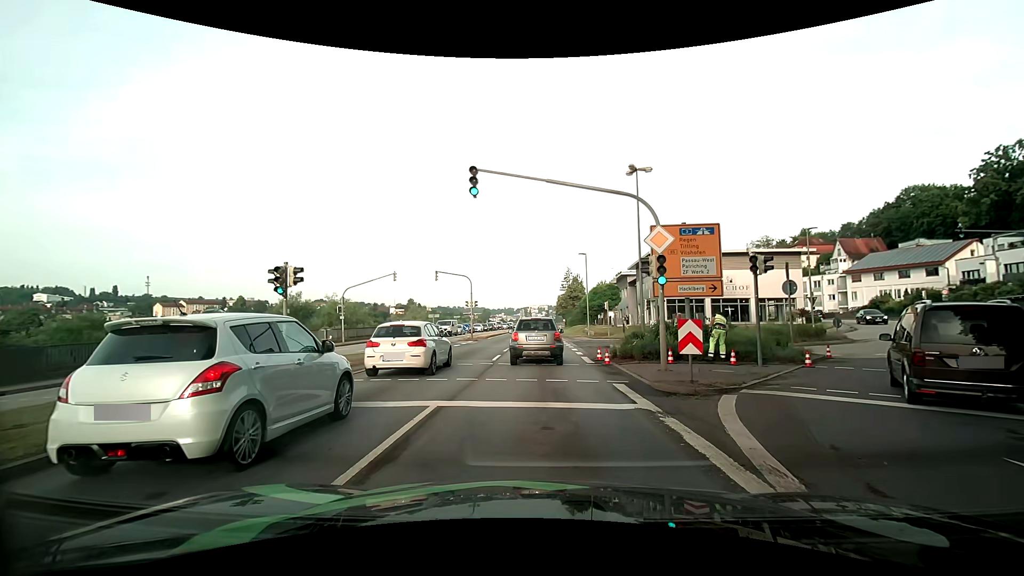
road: primary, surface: asphalt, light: Day
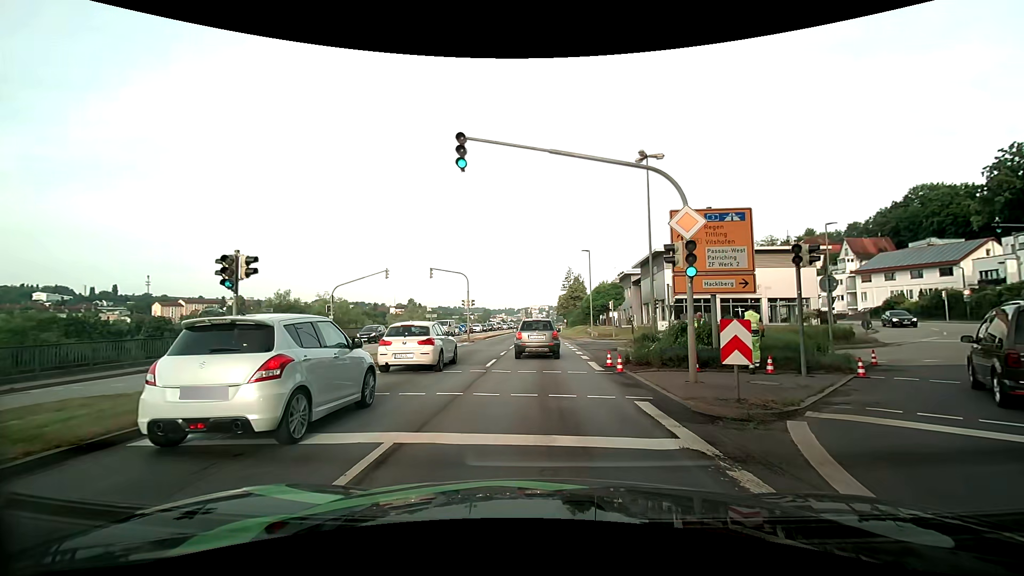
(+0.1, +2.7) m; +1°
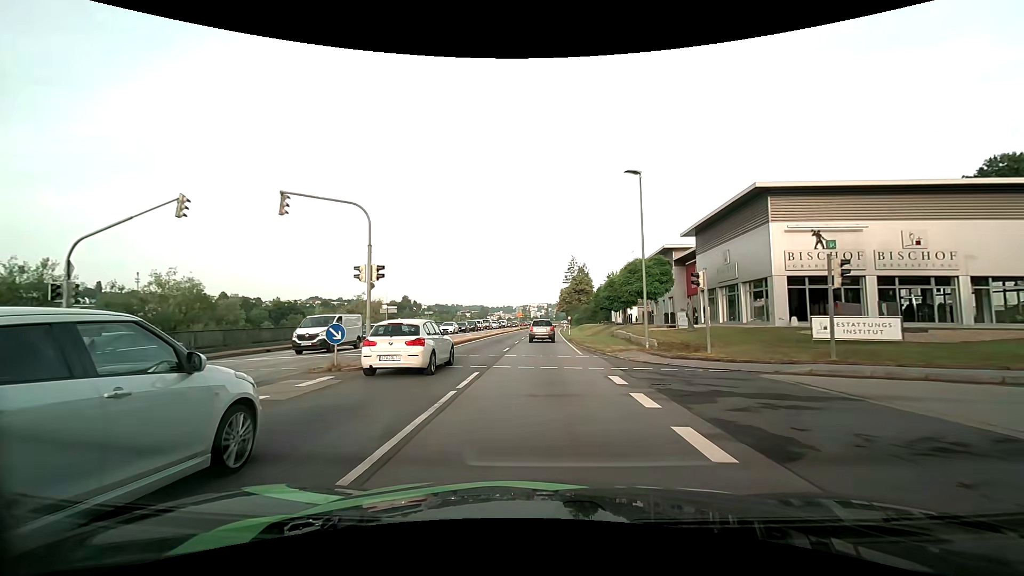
(-0.1, +24.3) m; 0°
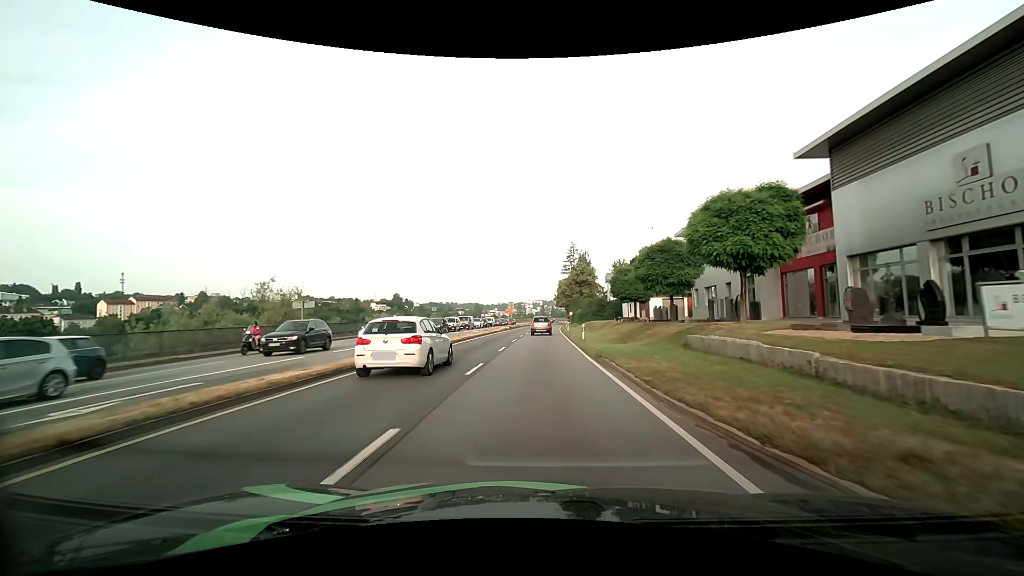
(+0.1, +20.5) m; 0°
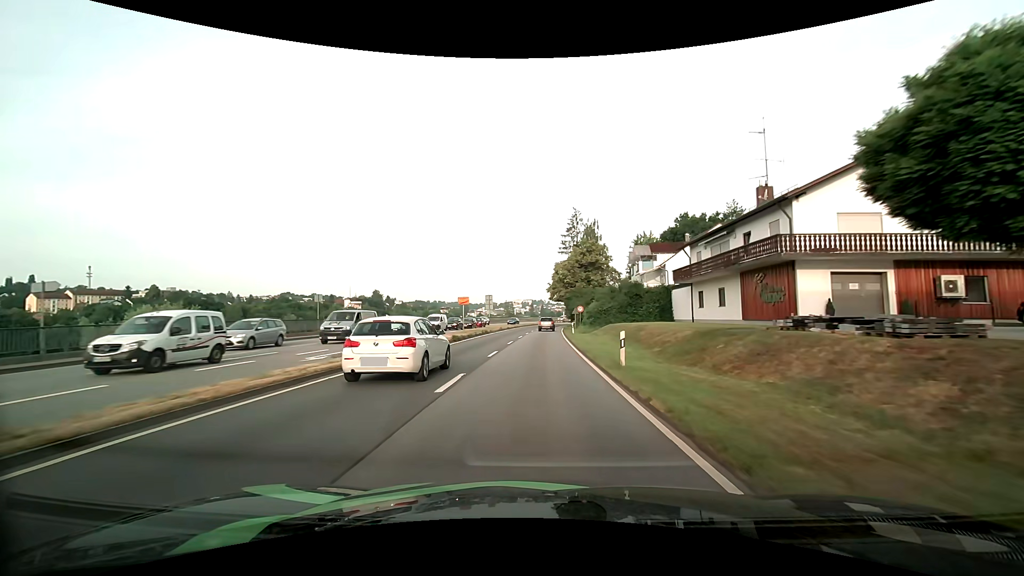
(+0.4, +39.5) m; +1°
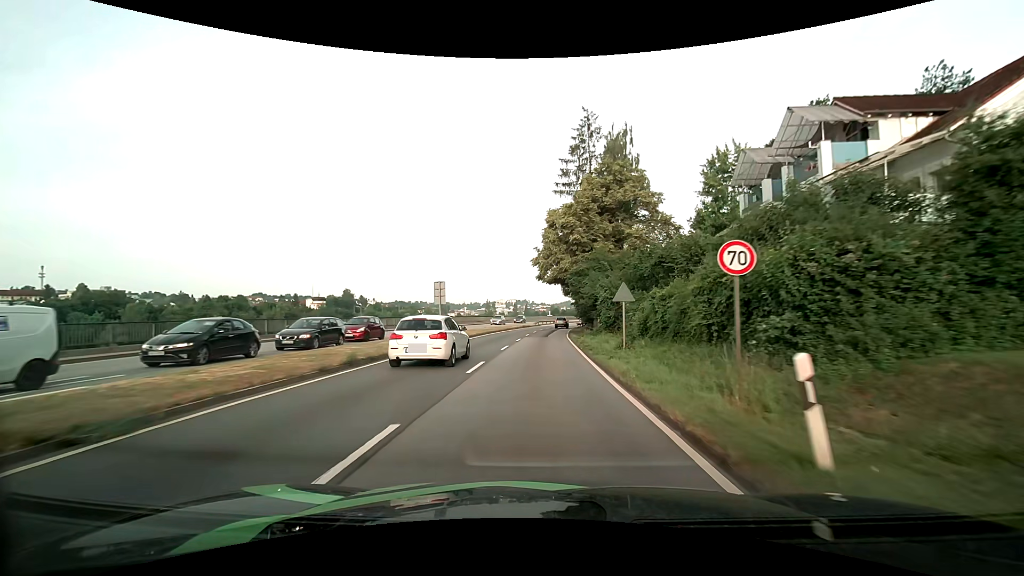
(+0.5, +42.3) m; +2°
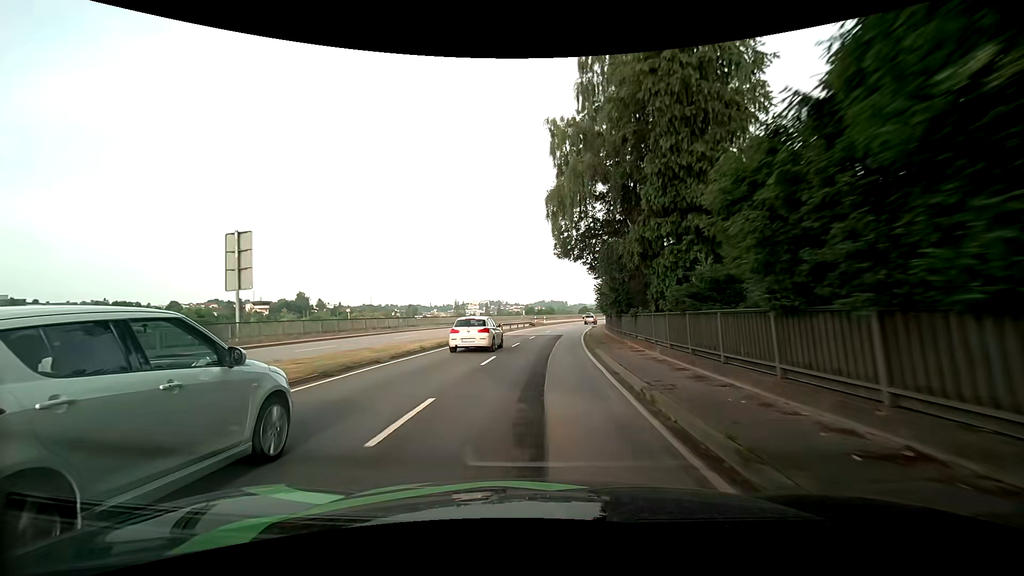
(+0.7, +43.0) m; +2°
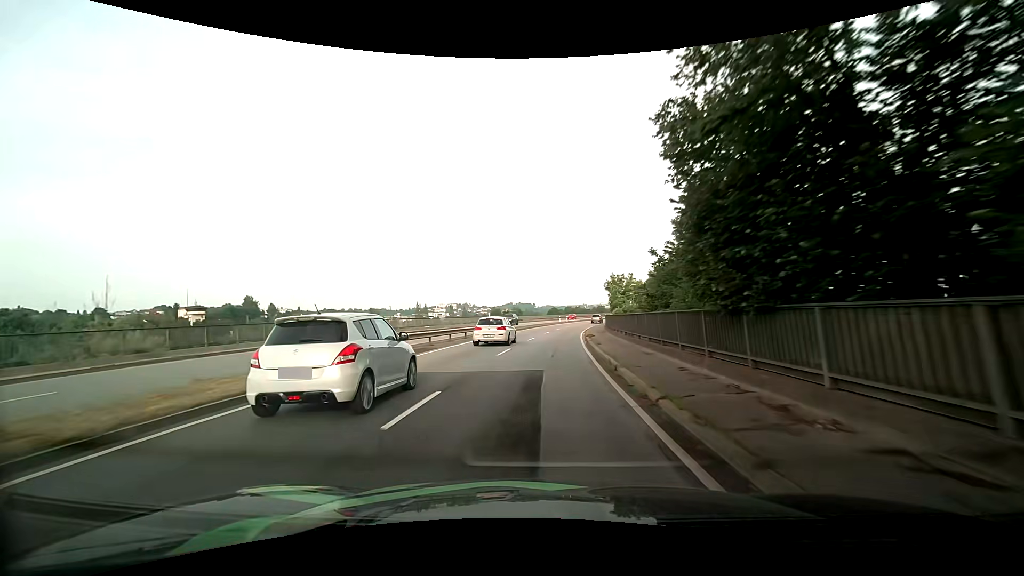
(+1.0, +26.2) m; +5°
(0, +10) (0, +20) (+1, +30) (+2, +40) (+3, +50) (+4, +60) (+6, +70) (+7, +80) (+9, +89) (+12, +99) m
